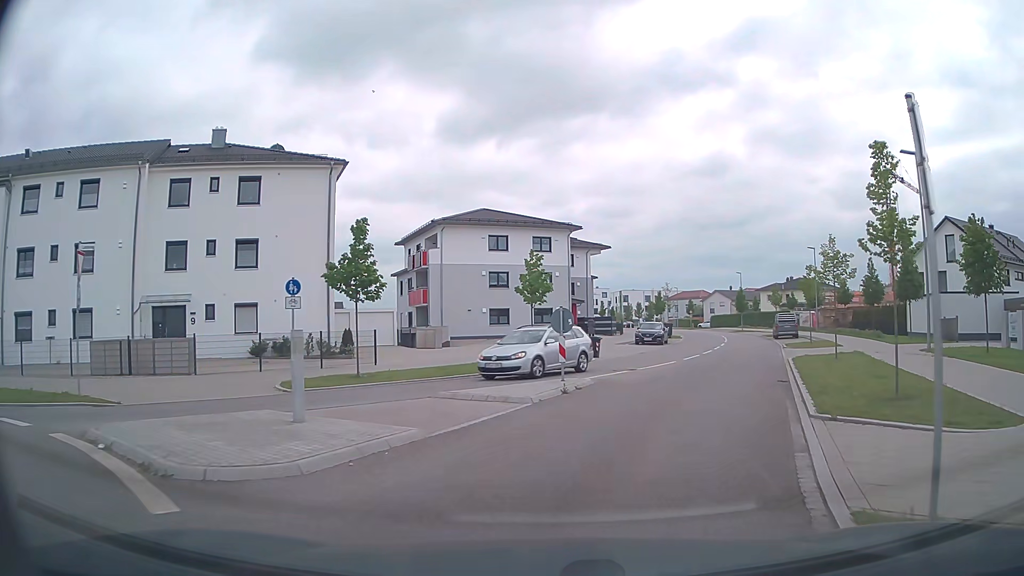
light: Day
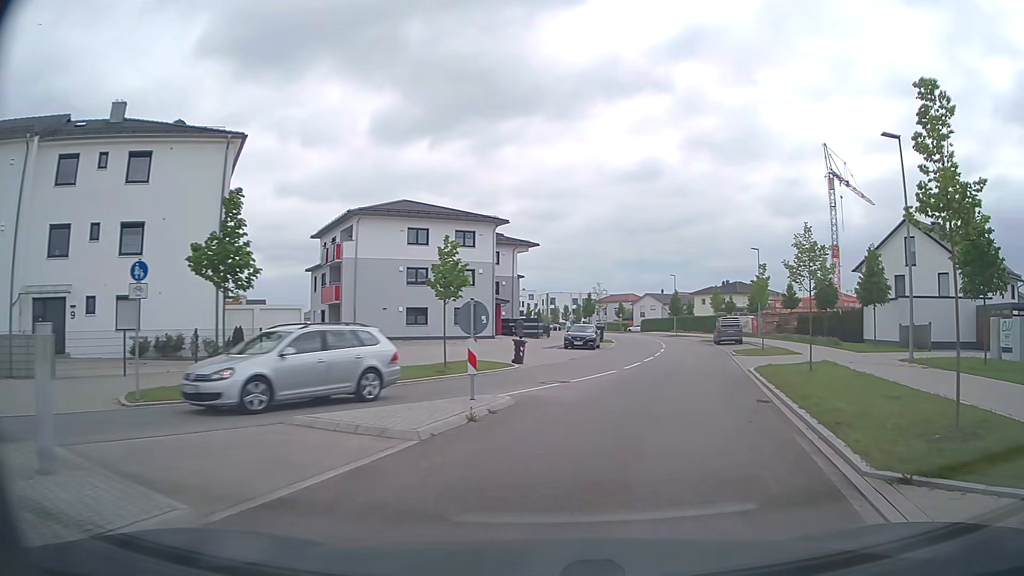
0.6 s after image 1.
(+0.2, +4.2) m; +6°
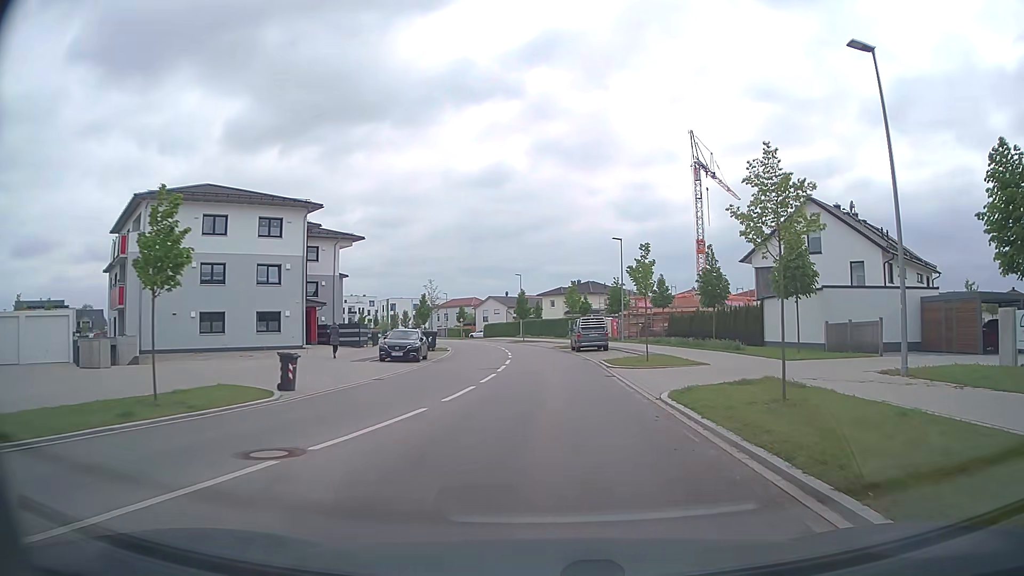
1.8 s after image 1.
(+1.3, +9.4) m; +13°
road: tertiary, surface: asphalt
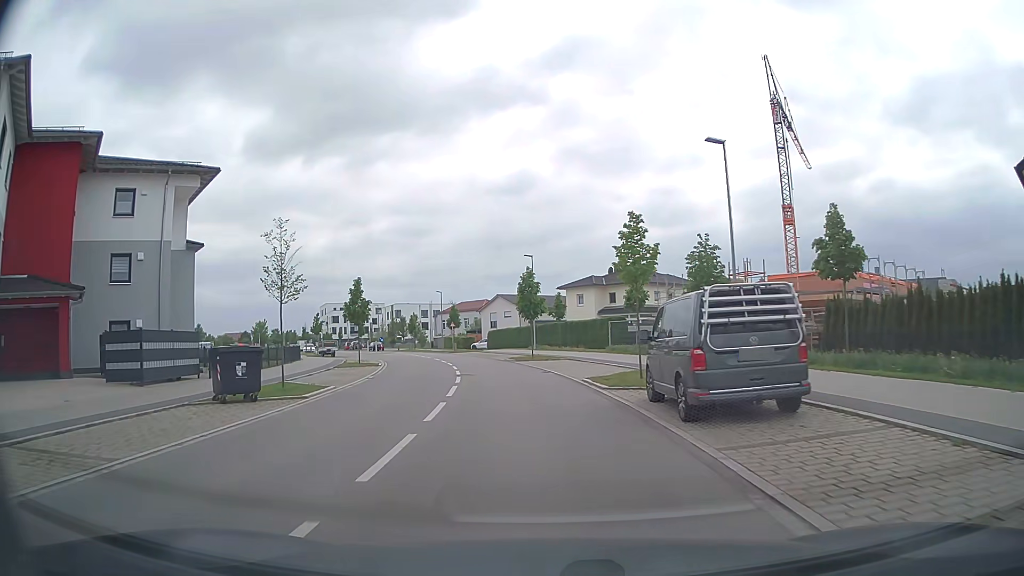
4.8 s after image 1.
(+0.7, +29.5) m; -1°
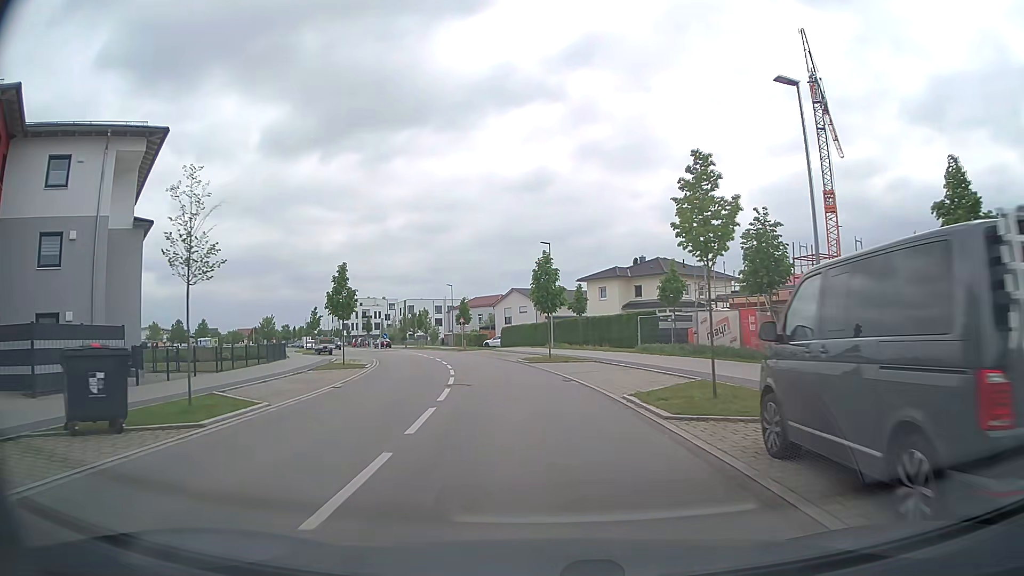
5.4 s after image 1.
(-0.1, +6.3) m; -2°
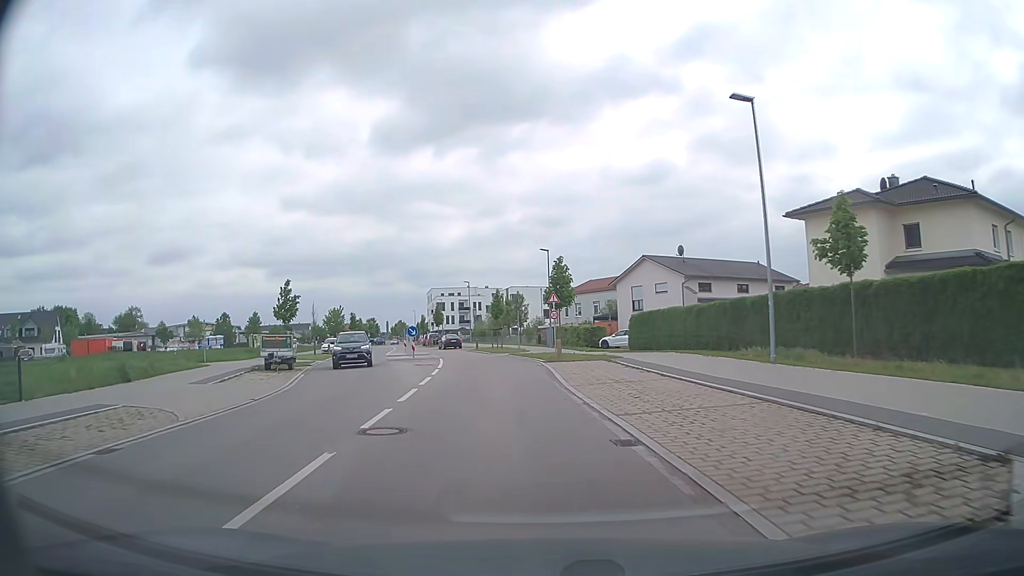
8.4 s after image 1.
(-2.3, +32.3) m; -10°
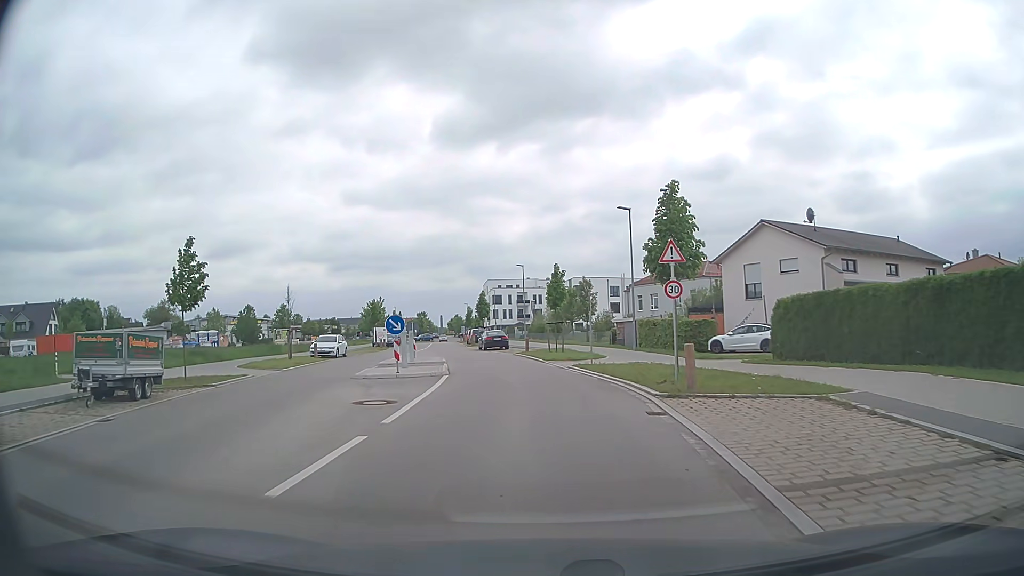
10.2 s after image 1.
(-0.9, +17.0) m; -6°
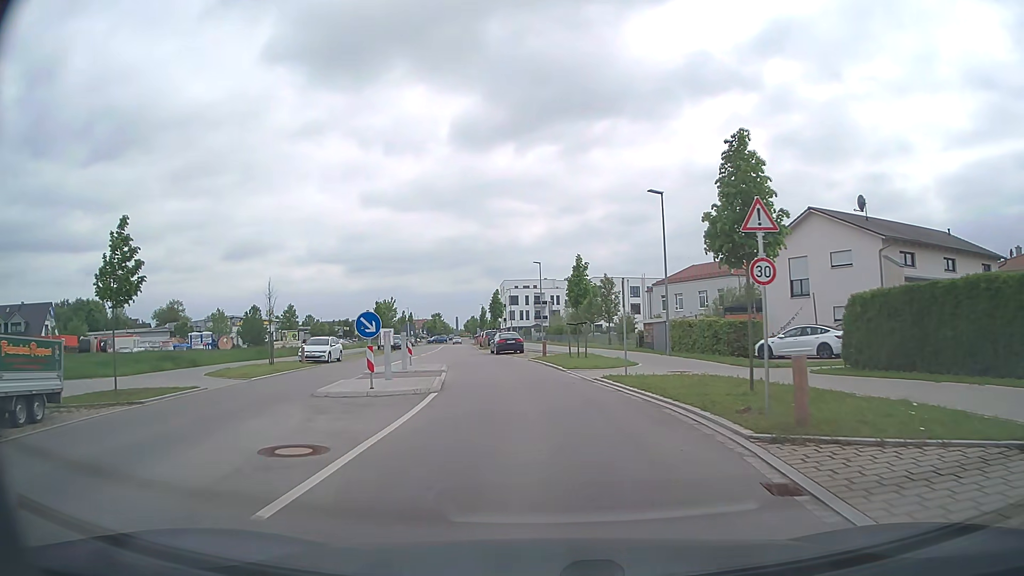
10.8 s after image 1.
(-0.1, +5.0) m; -1°
(0, +10) (-1, +20) (-3, +30) (-5, +40) (-6, +50) (-8, +59) (-9, +69) (-10, +79) (-12, +89) (-13, +99) m
